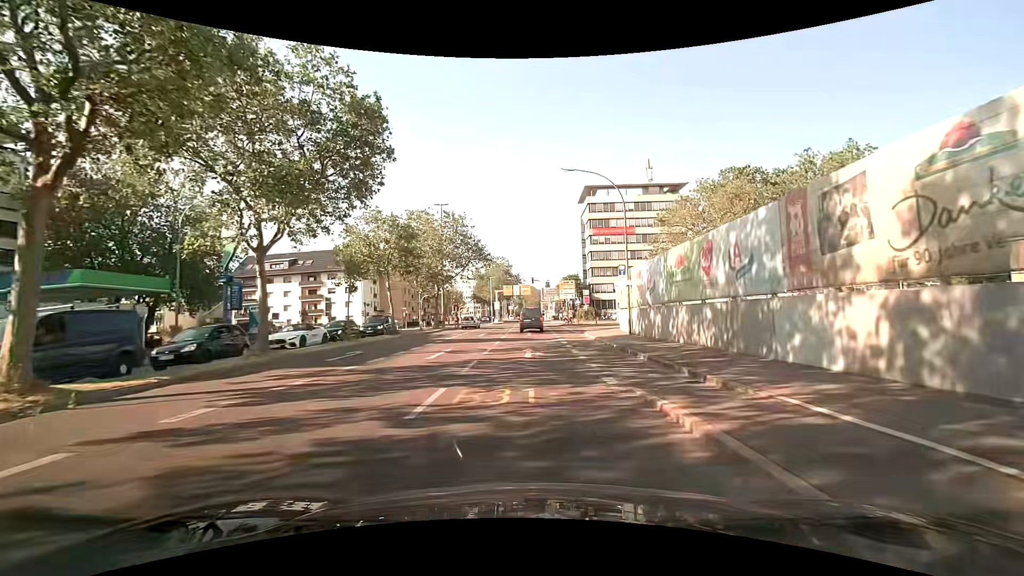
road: secondary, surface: asphalt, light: Day
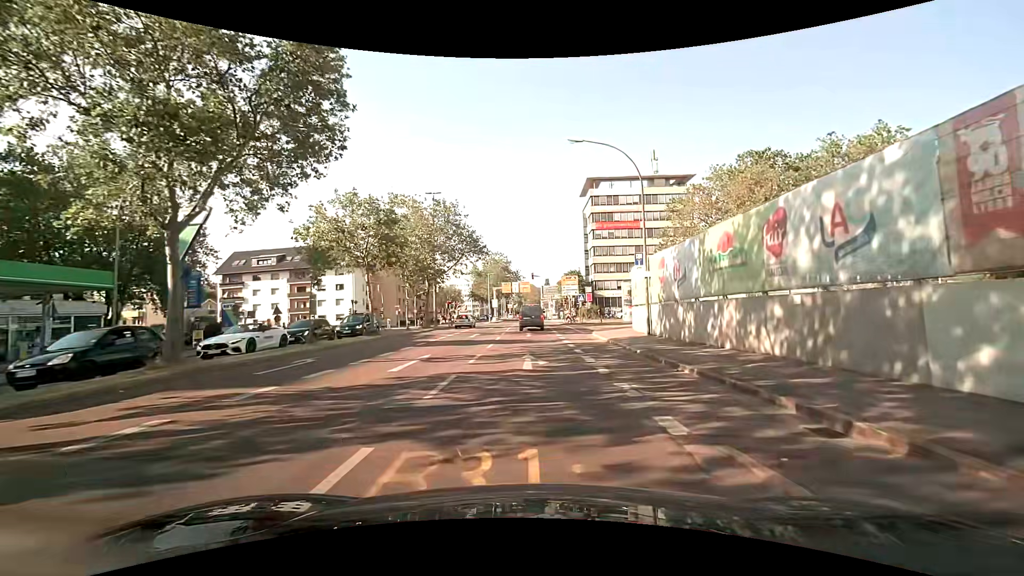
(0.0, +4.5) m; 0°
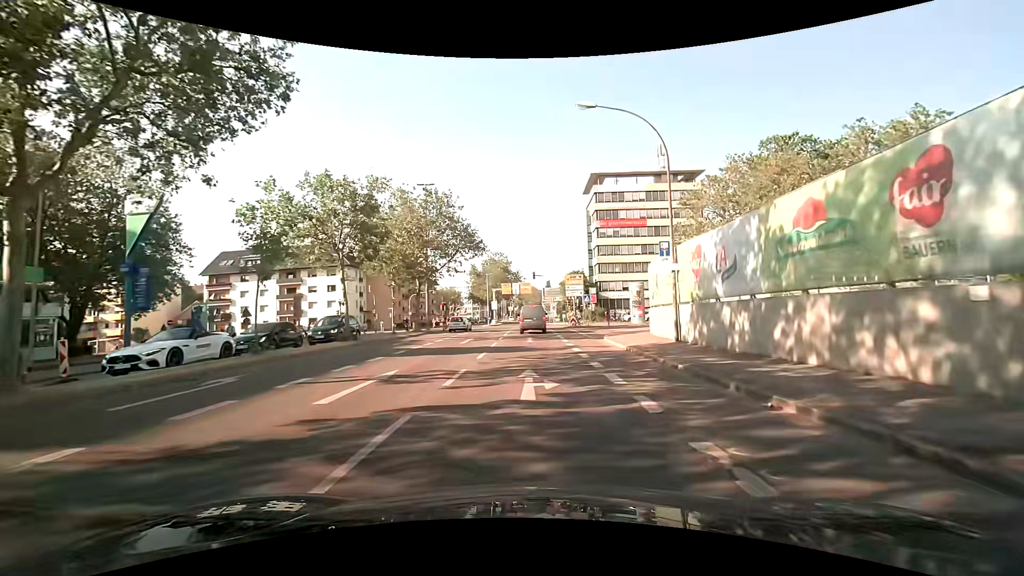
(0.0, +4.4) m; 0°
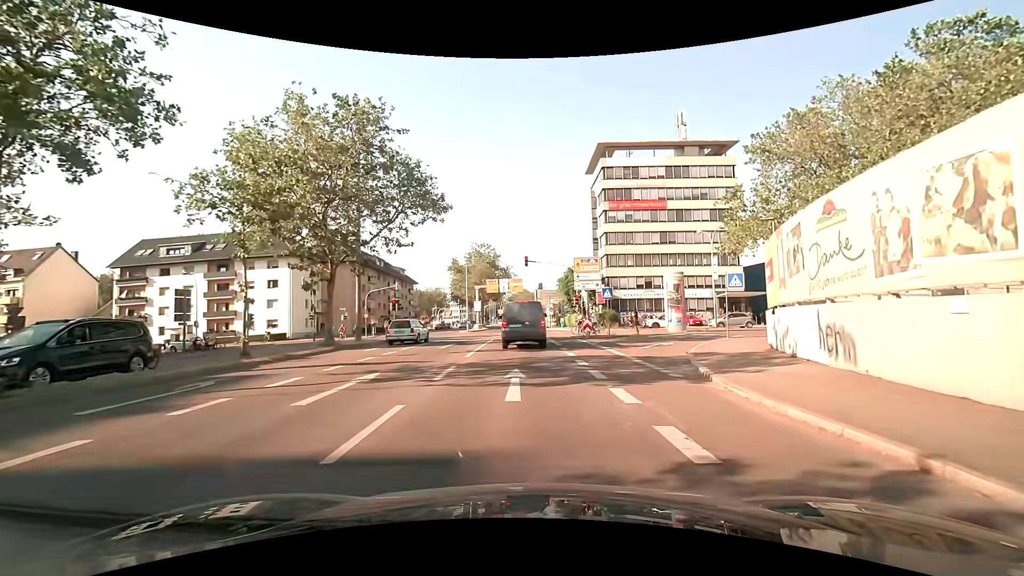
(+0.2, +17.1) m; +1°
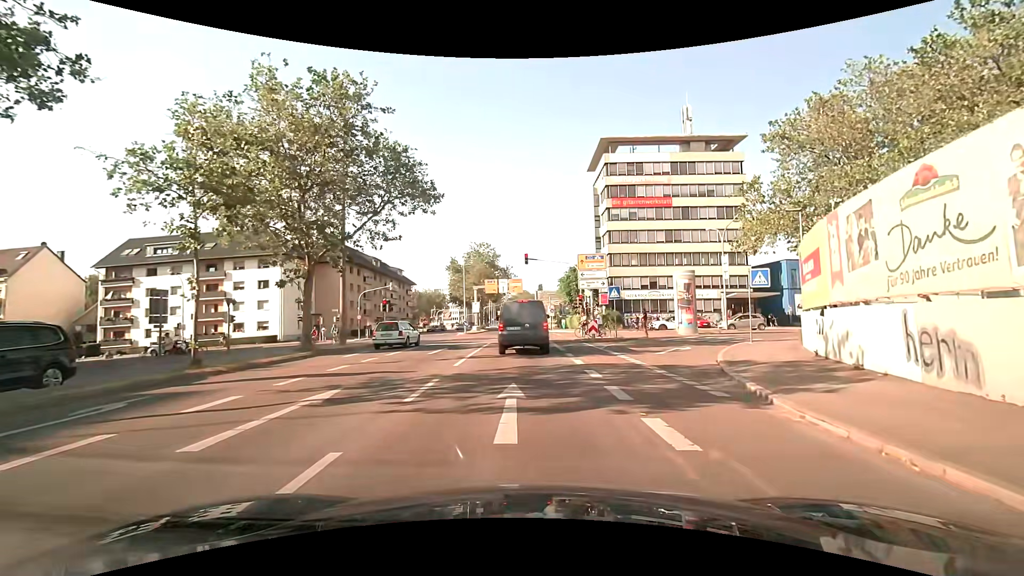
(0.0, +2.5) m; +1°
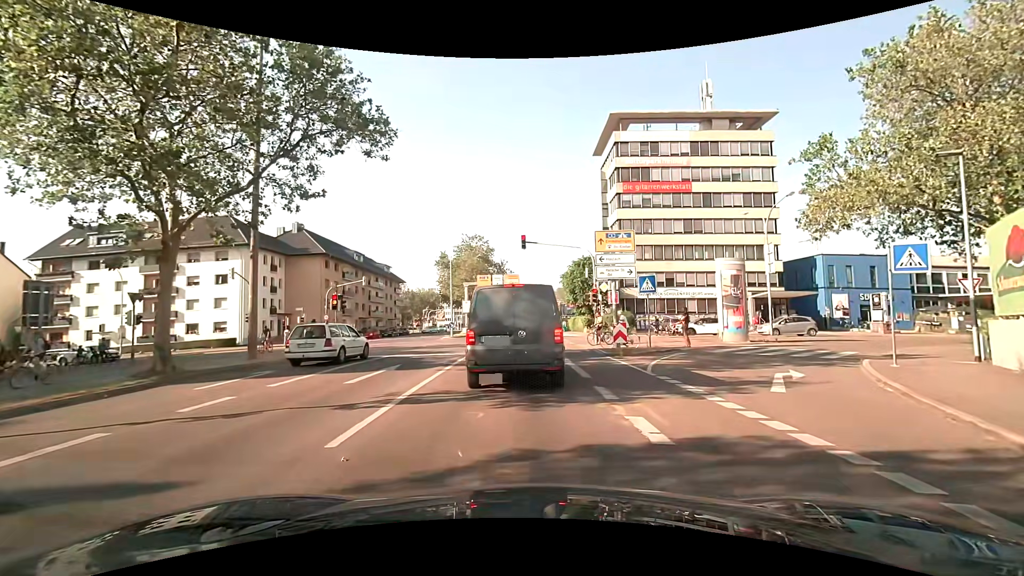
(+0.1, +8.6) m; +1°
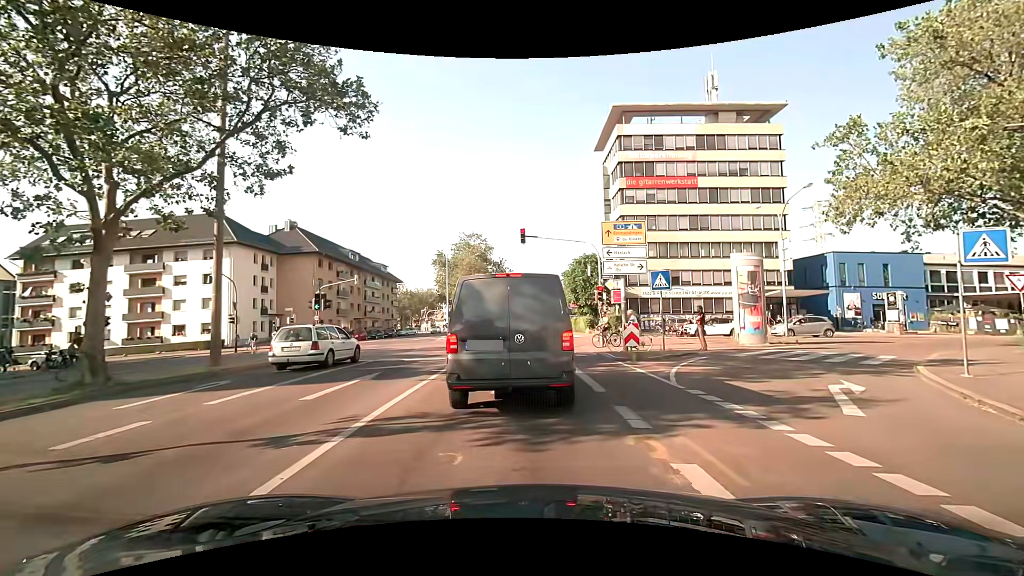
(0.0, +2.1) m; 0°
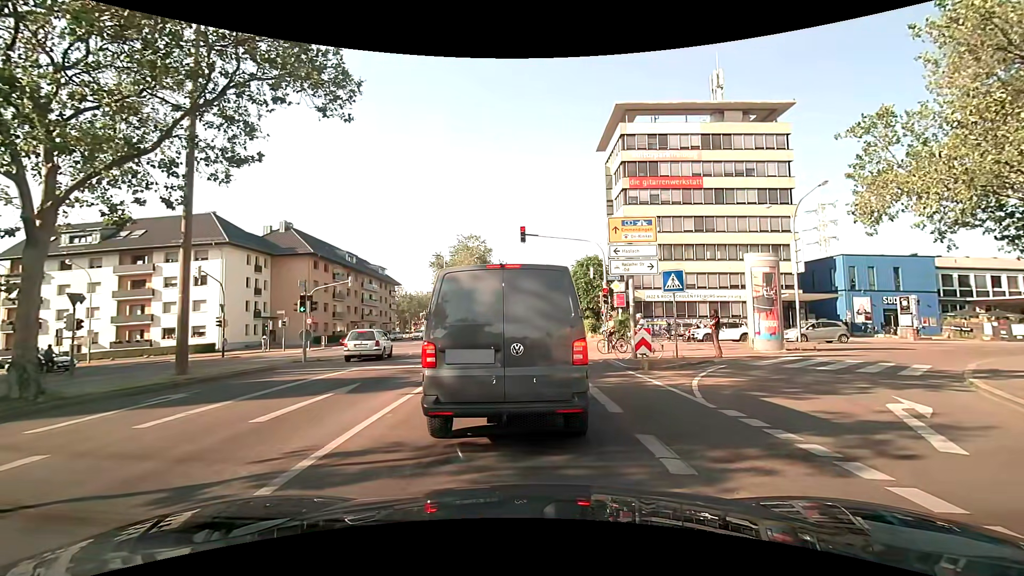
(0.0, +1.6) m; 0°
